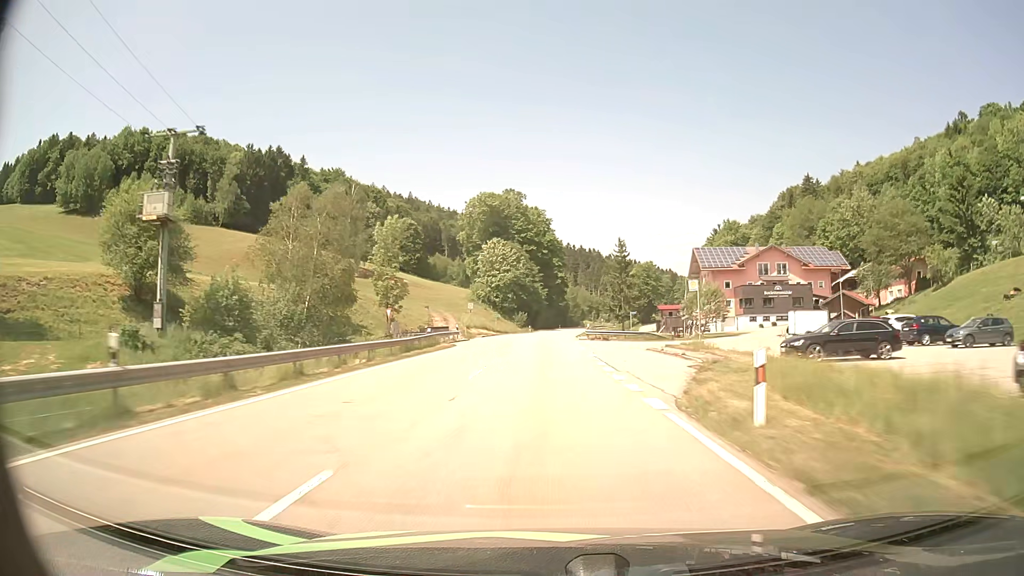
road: secondary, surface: asphalt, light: Day
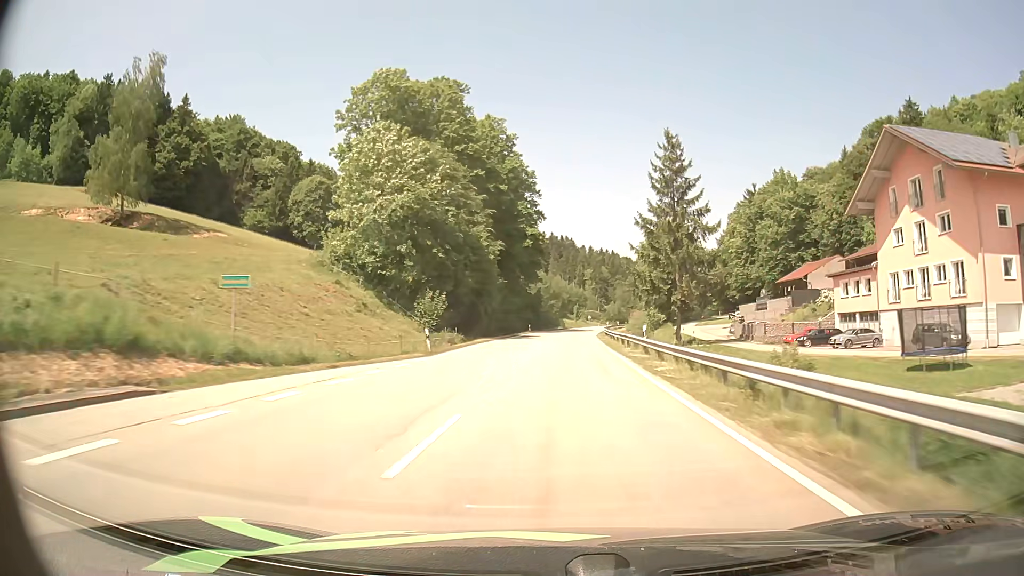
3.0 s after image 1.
(+0.8, +77.0) m; +3°
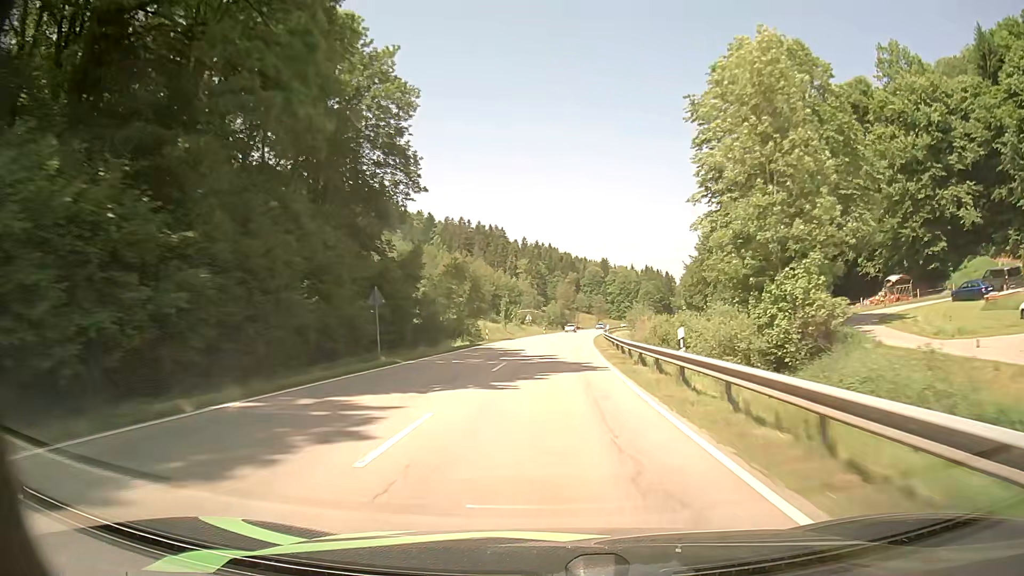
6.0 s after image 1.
(+3.7, +77.6) m; +6°
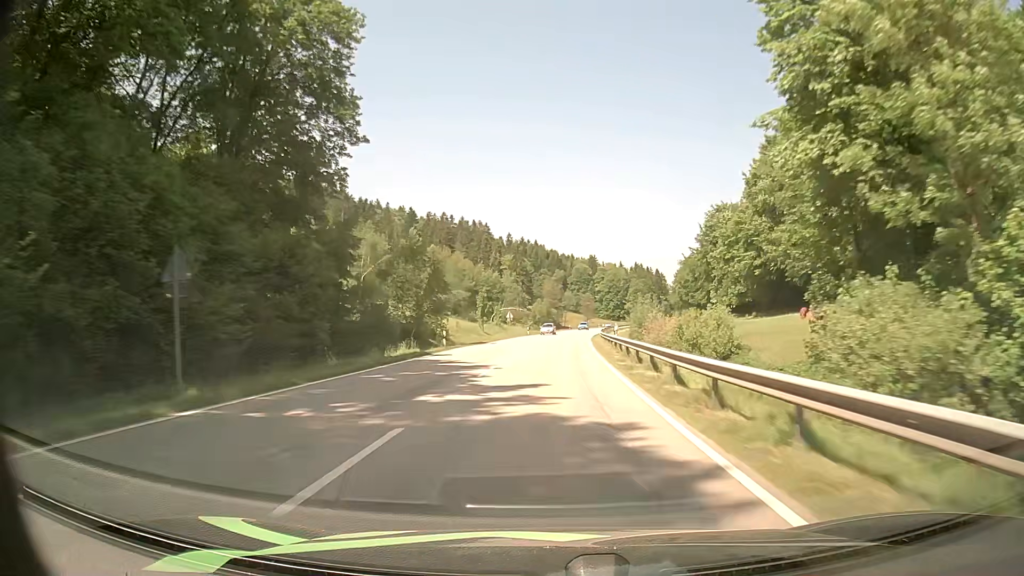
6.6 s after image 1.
(+0.1, +15.4) m; +1°
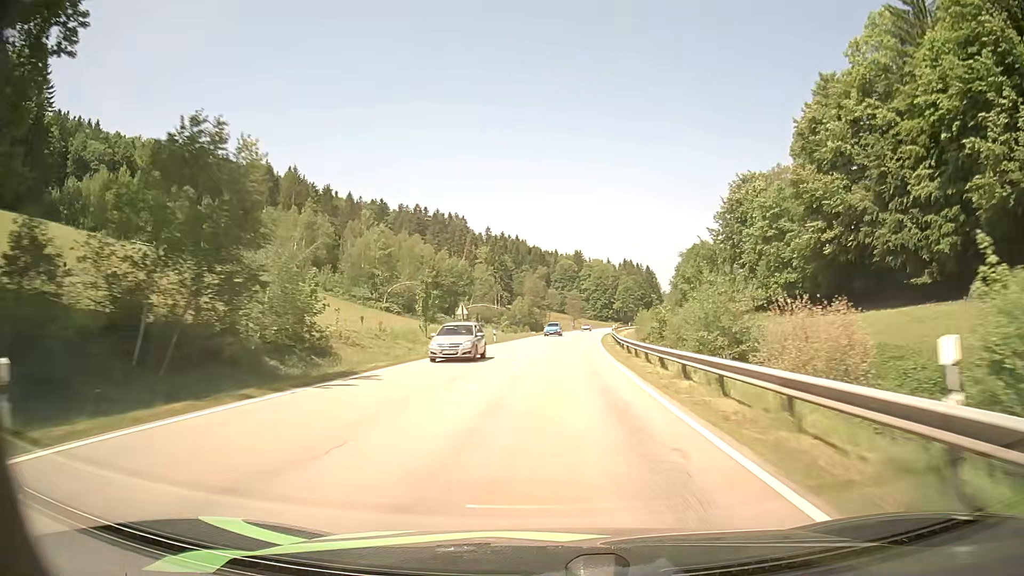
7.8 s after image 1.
(+0.2, +30.9) m; +1°
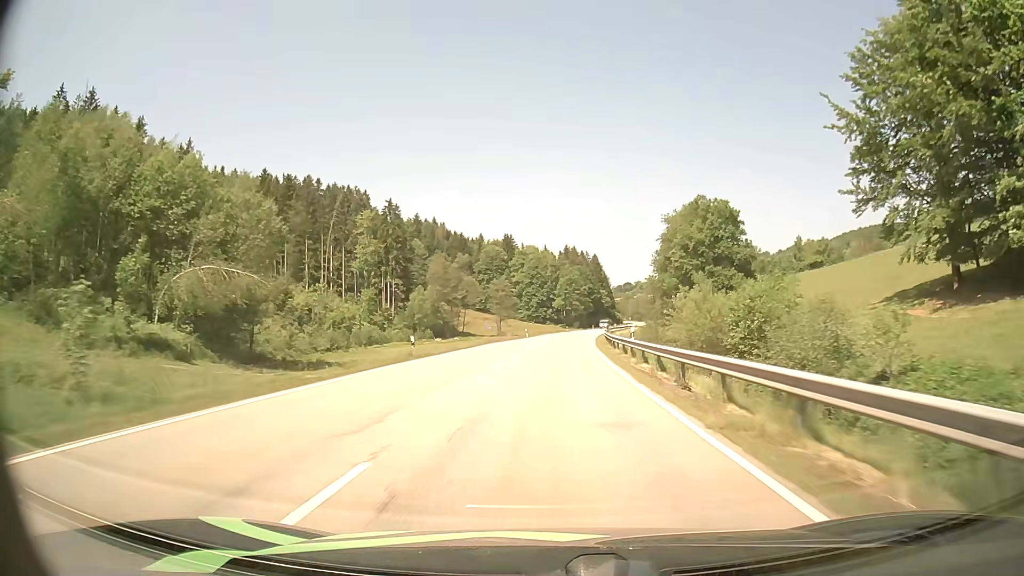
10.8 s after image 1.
(+3.7, +77.0) m; +6°
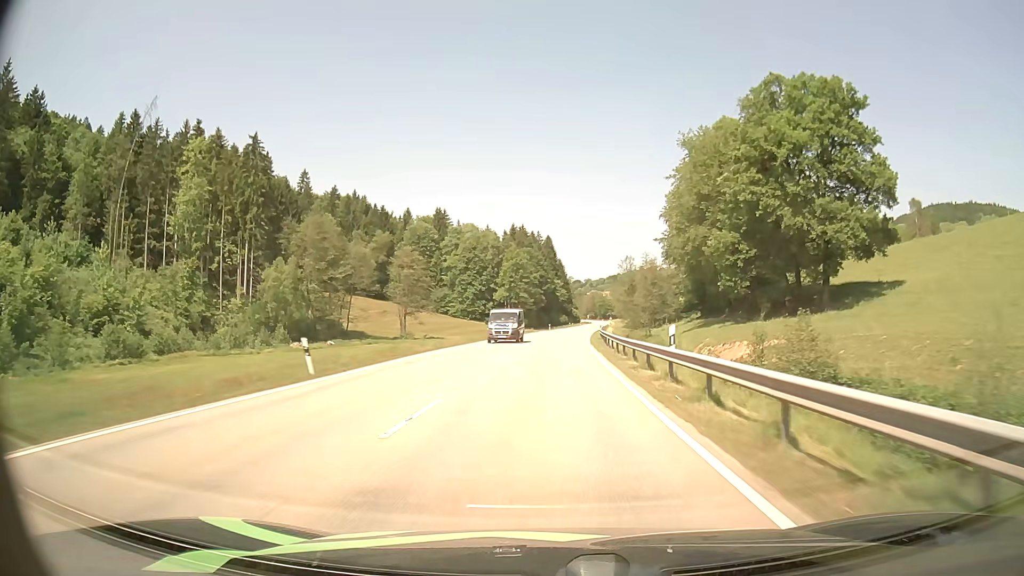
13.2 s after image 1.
(+2.3, +60.6) m; +4°
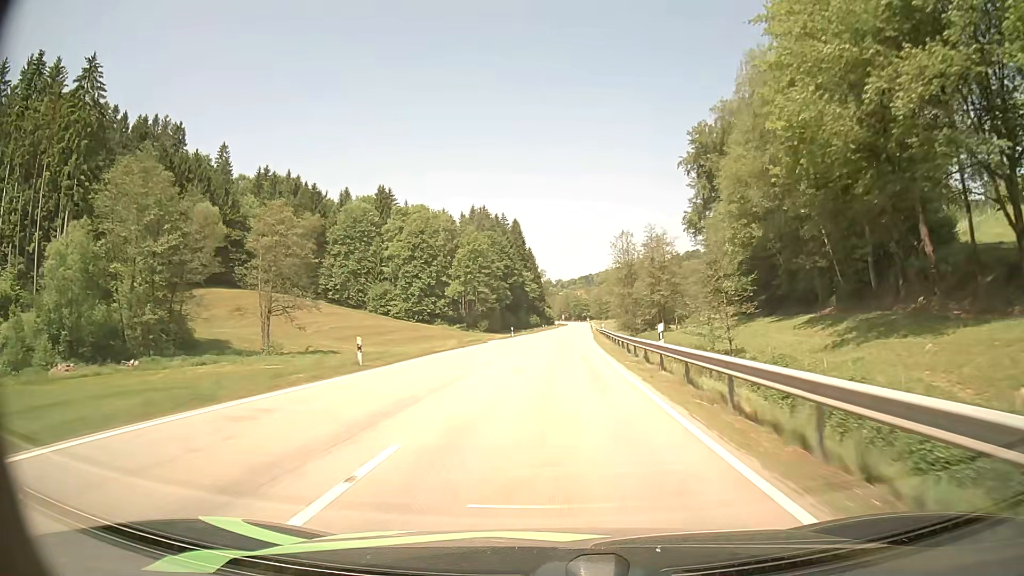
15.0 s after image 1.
(+1.0, +44.8) m; +3°
(0, +10) (0, +20) (0, +30) (+1, +40) (+1, +50) (+2, +60) (+2, +70) (+3, +80) (+4, +90) (+4, +100) m
